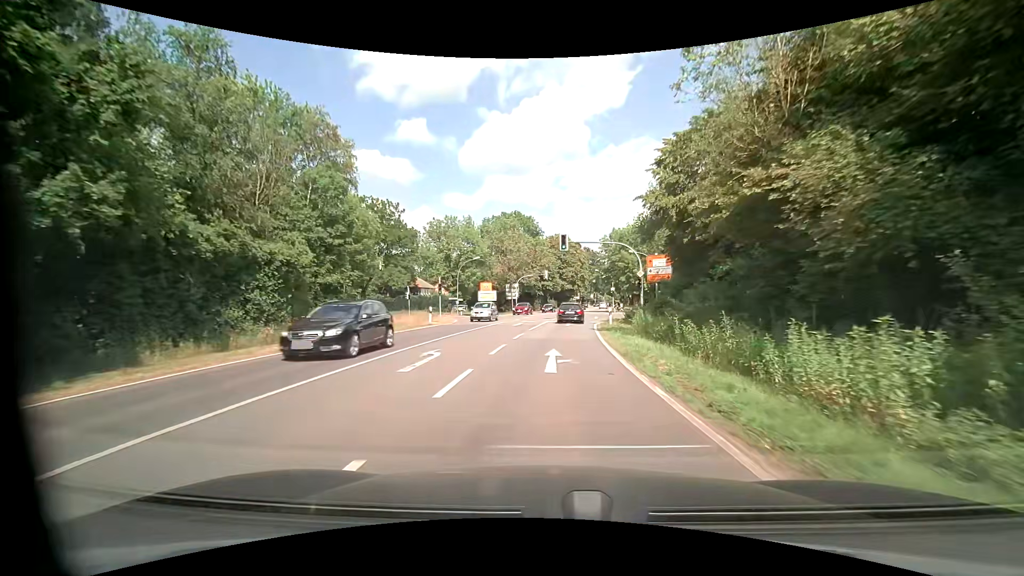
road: secondary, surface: asphalt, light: Day
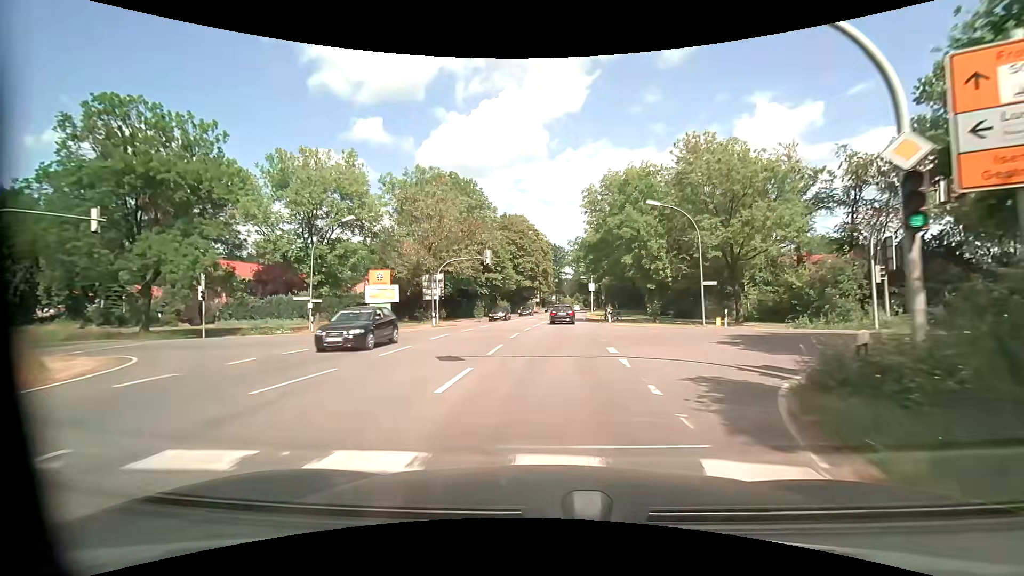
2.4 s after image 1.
(+1.5, +32.1) m; +5°
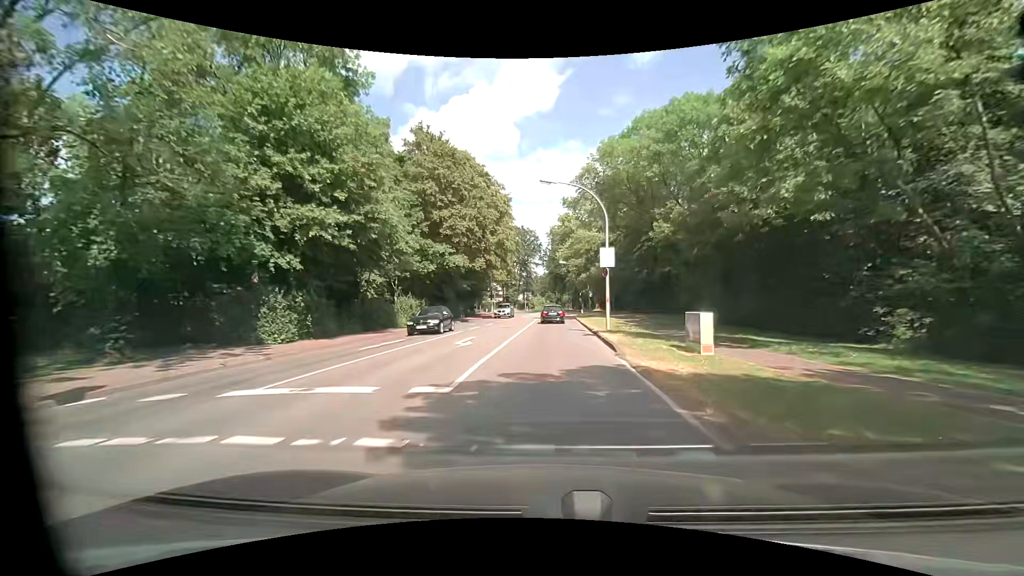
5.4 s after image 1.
(+1.2, +40.2) m; +3°
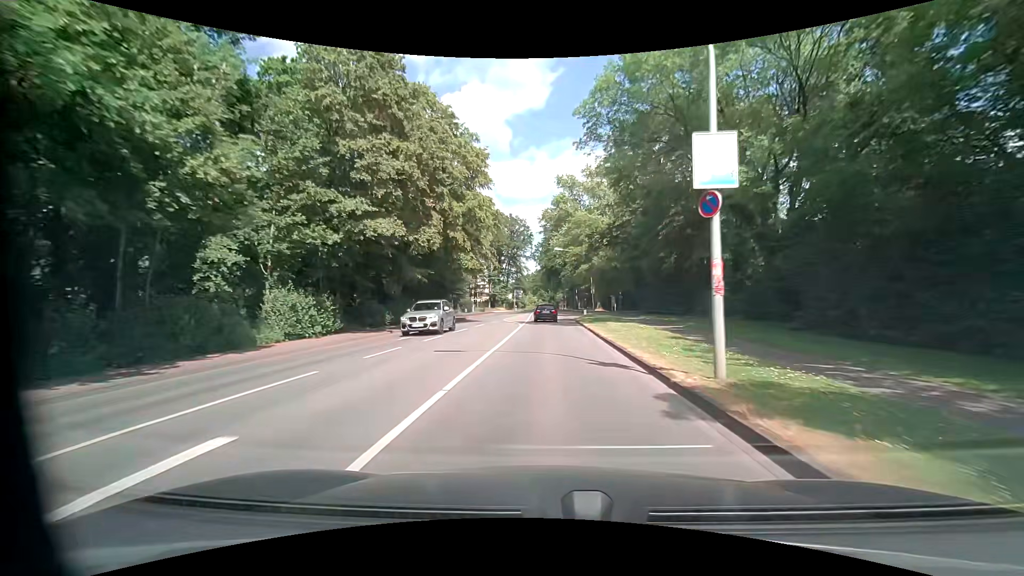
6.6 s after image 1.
(+0.2, +16.2) m; +1°
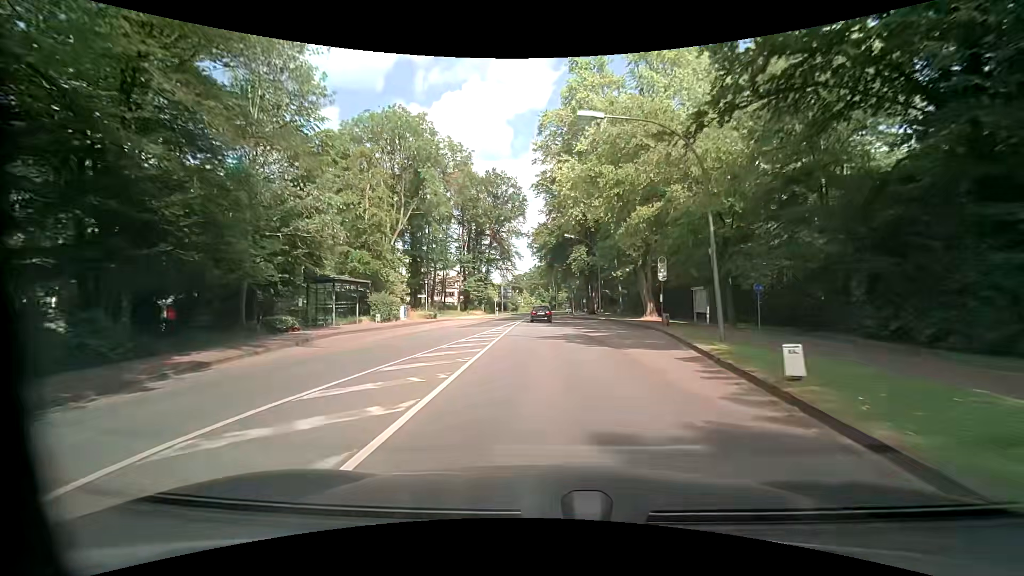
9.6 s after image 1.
(0.0, +40.4) m; -1°
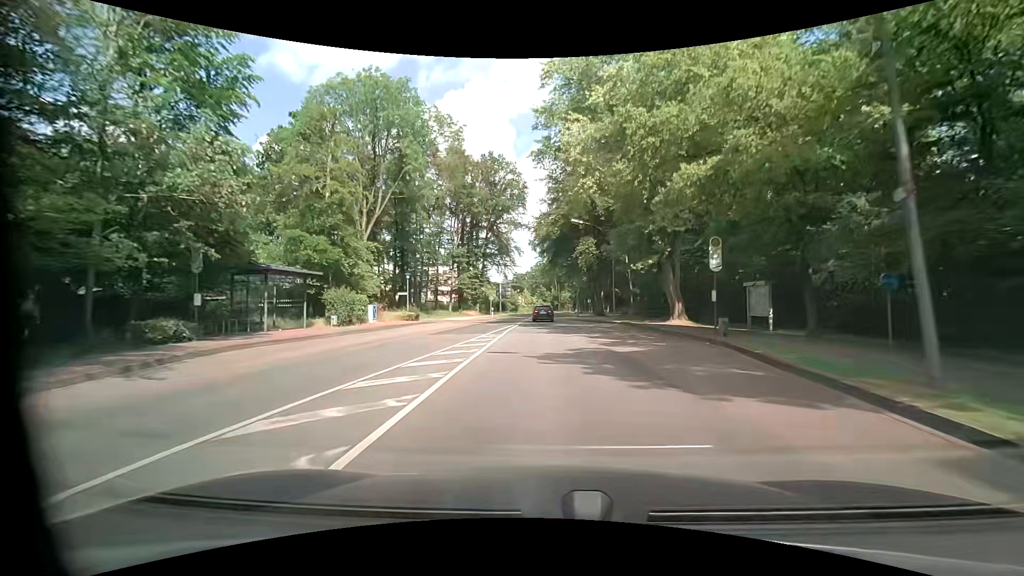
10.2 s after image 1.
(0.0, +8.1) m; 0°
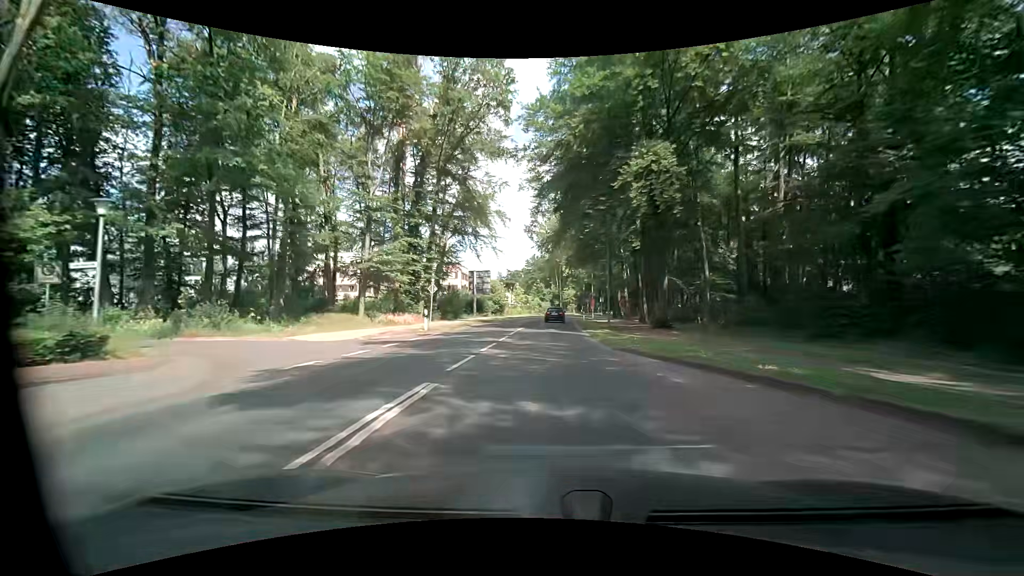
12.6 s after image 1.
(-0.3, +32.2) m; -1°
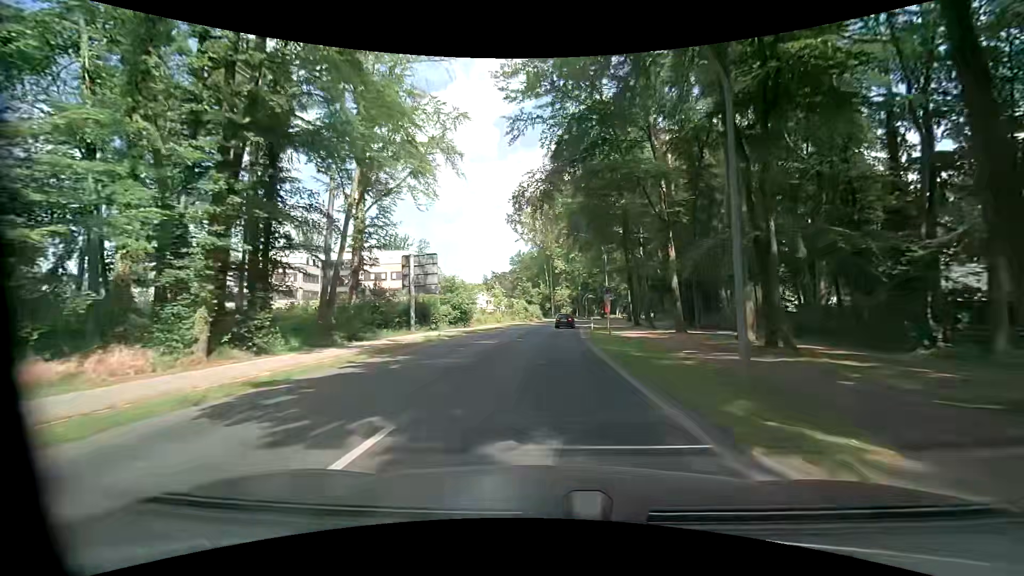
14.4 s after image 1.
(+0.8, +24.1) m; +2°
(0, +10) (0, +20) (0, +30) (+1, +40) (+2, +50) (+3, +60) (+4, +70) (+6, +80) (+8, +89) (+10, +99) m
